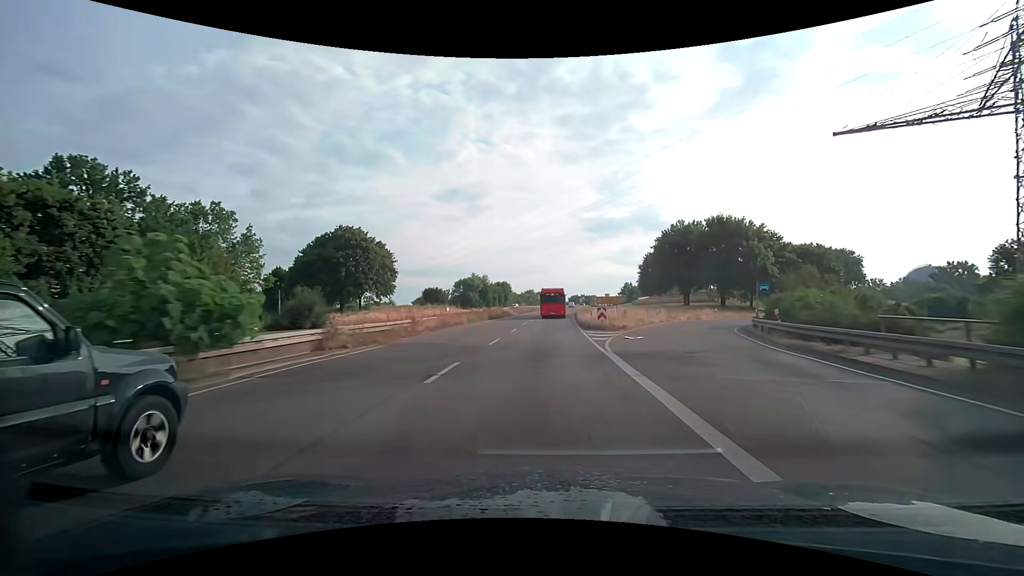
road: trunk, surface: asphalt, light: Day
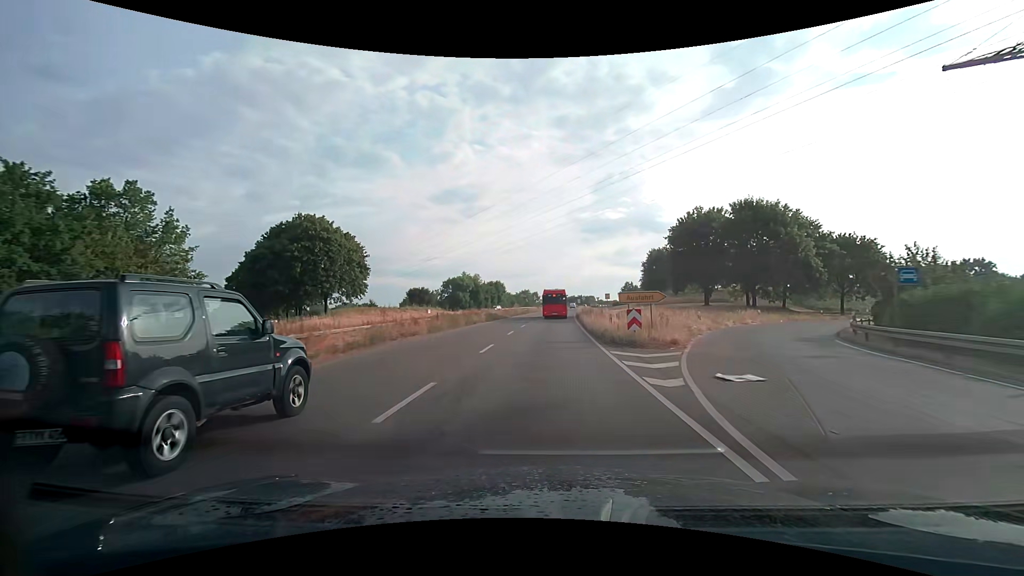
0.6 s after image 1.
(+0.1, +11.8) m; +1°
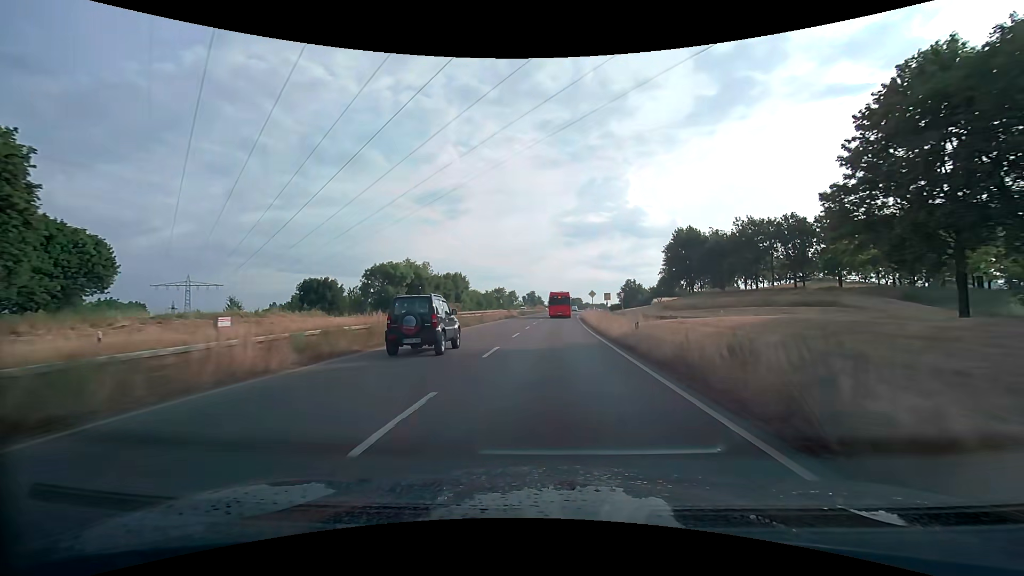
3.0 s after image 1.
(+0.6, +46.6) m; +2°
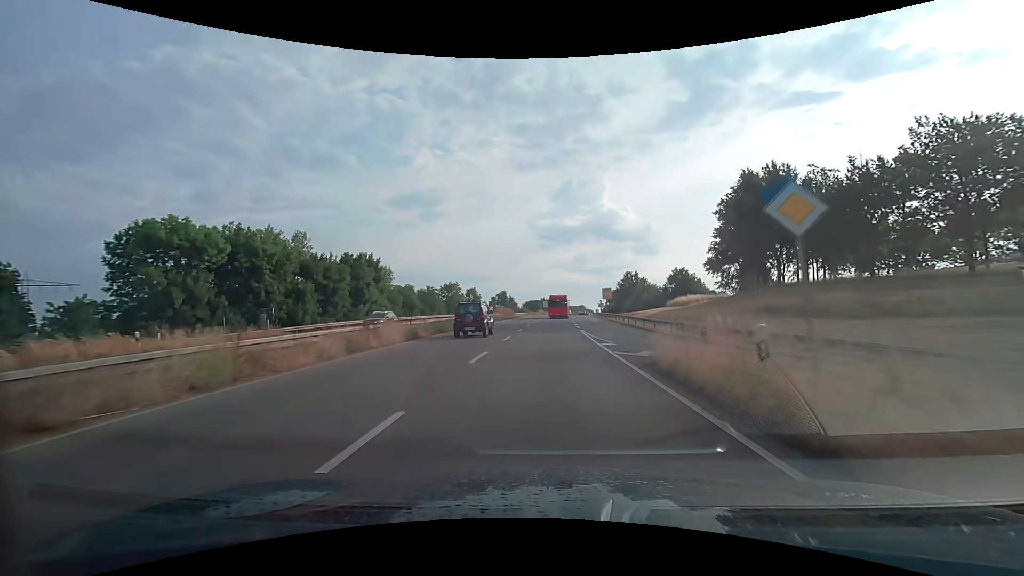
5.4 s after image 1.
(+1.2, +45.9) m; +3°
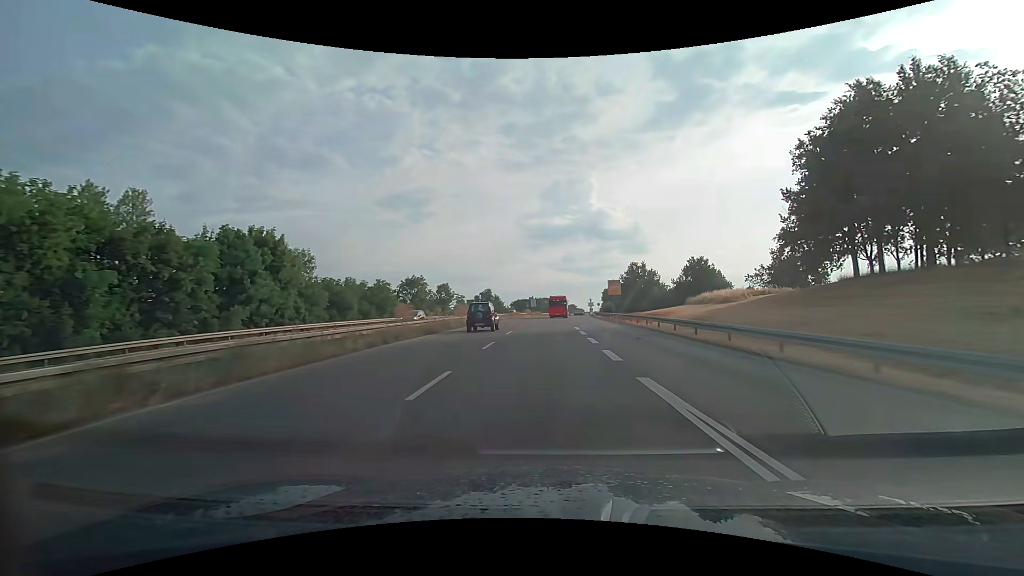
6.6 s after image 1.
(+0.3, +22.7) m; +1°
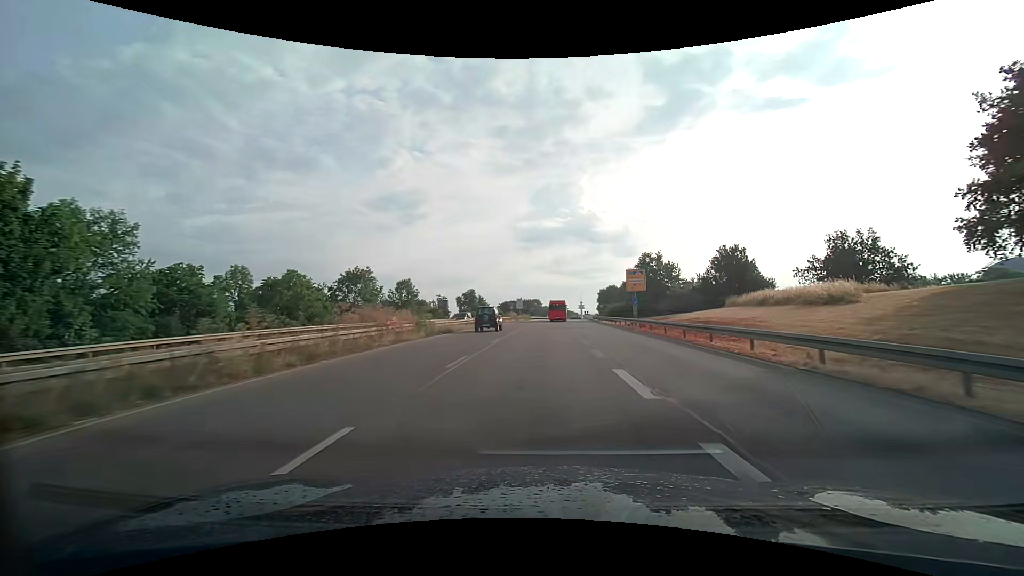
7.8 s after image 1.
(+0.2, +22.6) m; +1°
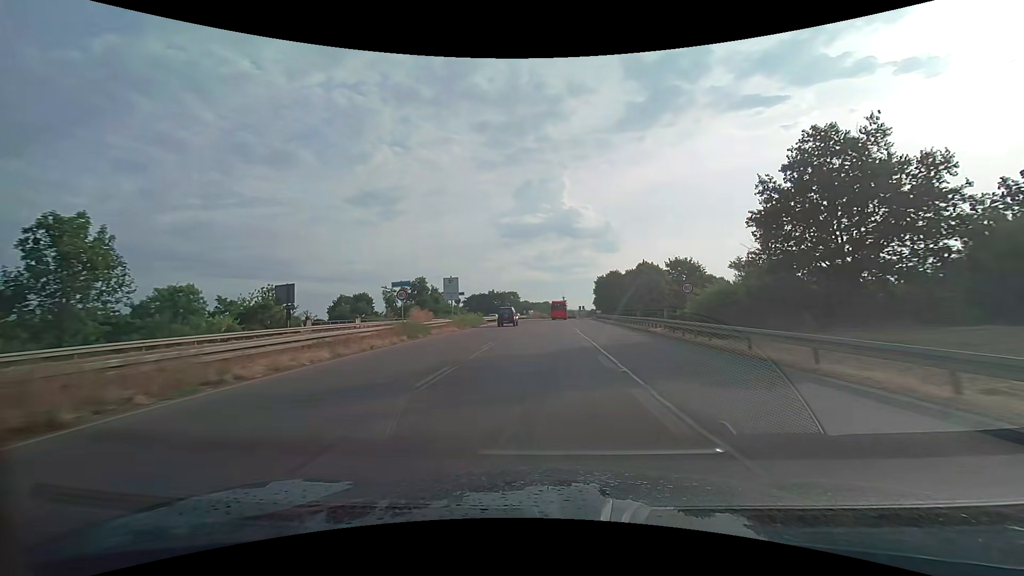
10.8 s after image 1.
(+1.2, +56.4) m; +2°
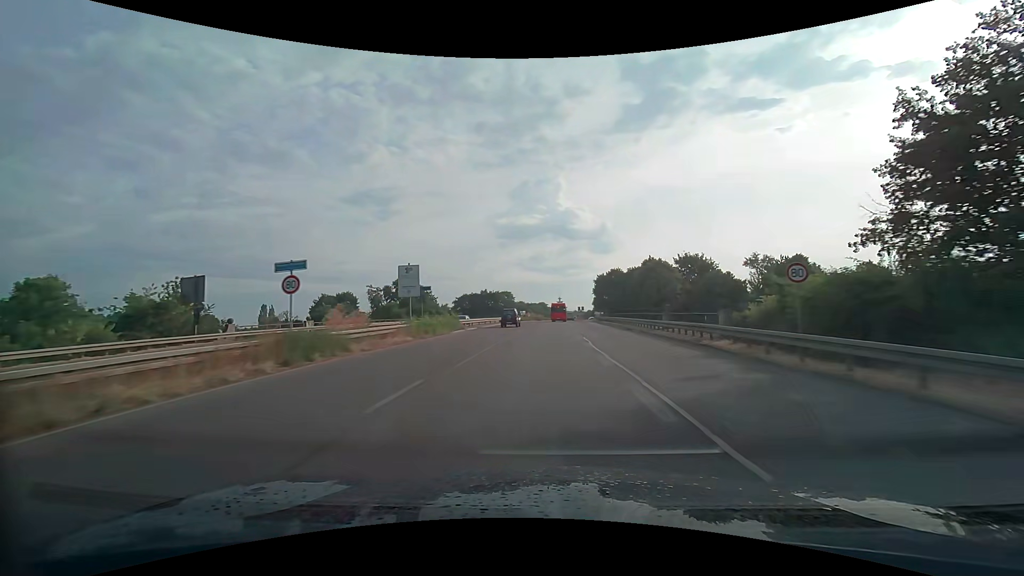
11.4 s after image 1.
(0.0, +11.4) m; 0°
(0, +10) (0, +20) (0, +30) (+1, +40) (+1, +50) (+1, +60) (+2, +70) (+2, +80) (+3, +90) (+3, +100) m
